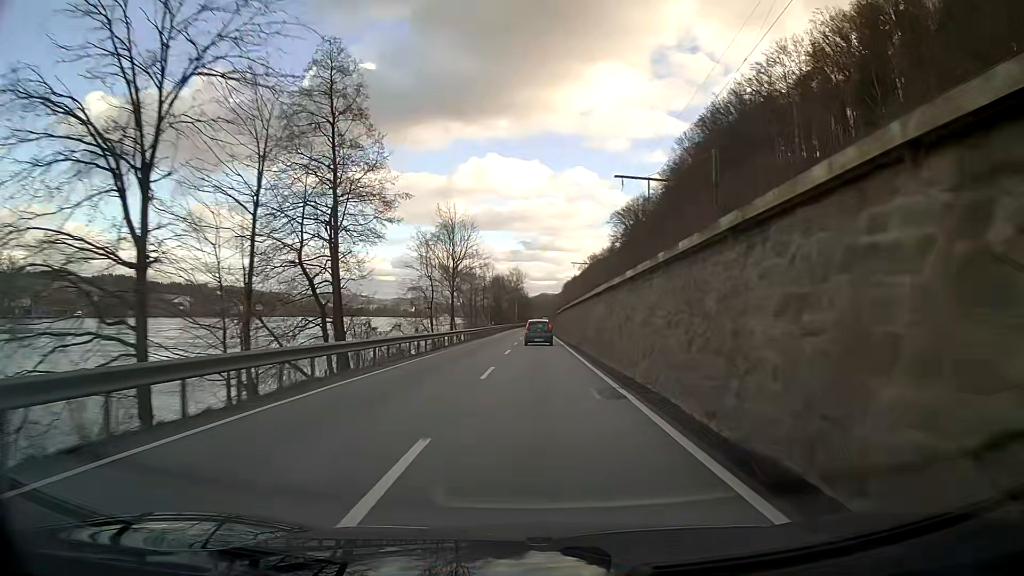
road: primary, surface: asphalt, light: Day
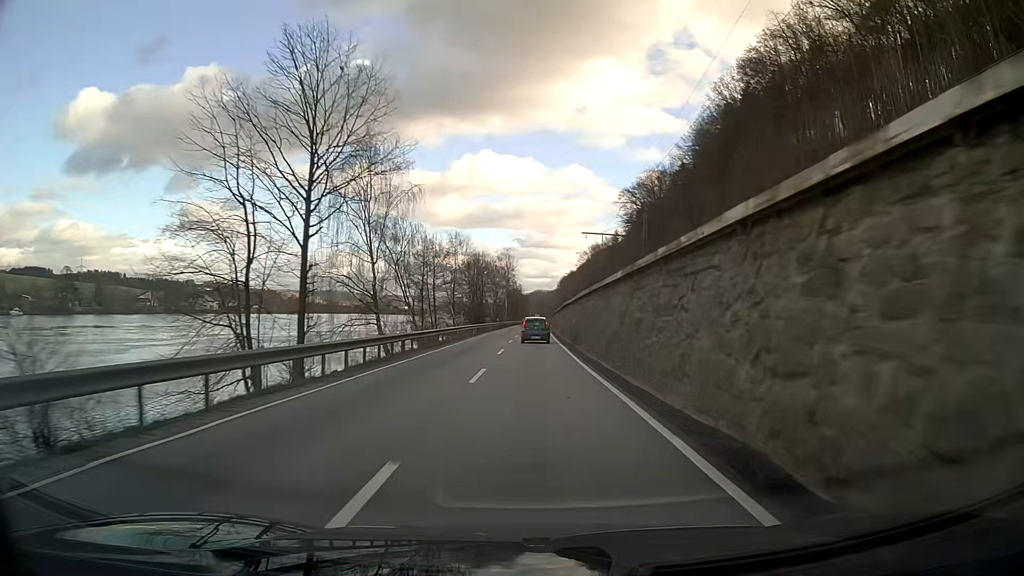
(0.0, +37.3) m; 0°
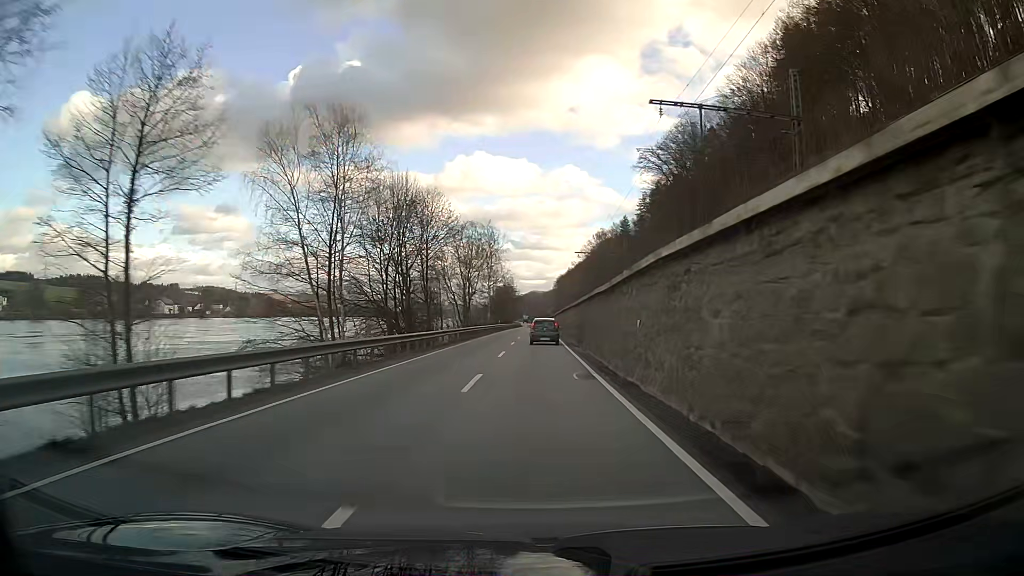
(+0.3, +49.4) m; +1°
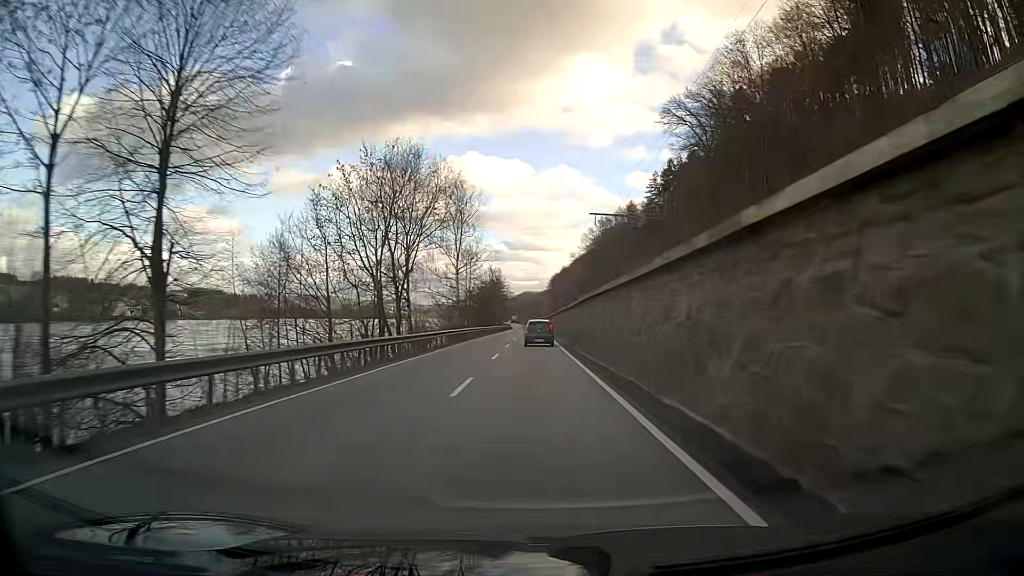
(+0.2, +36.7) m; 0°
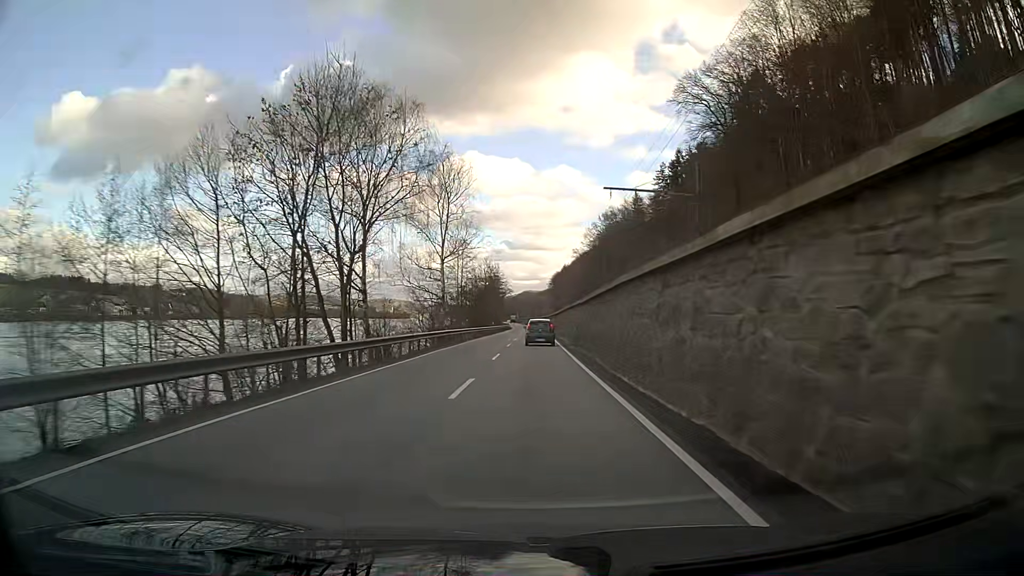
(0.0, +12.2) m; 0°
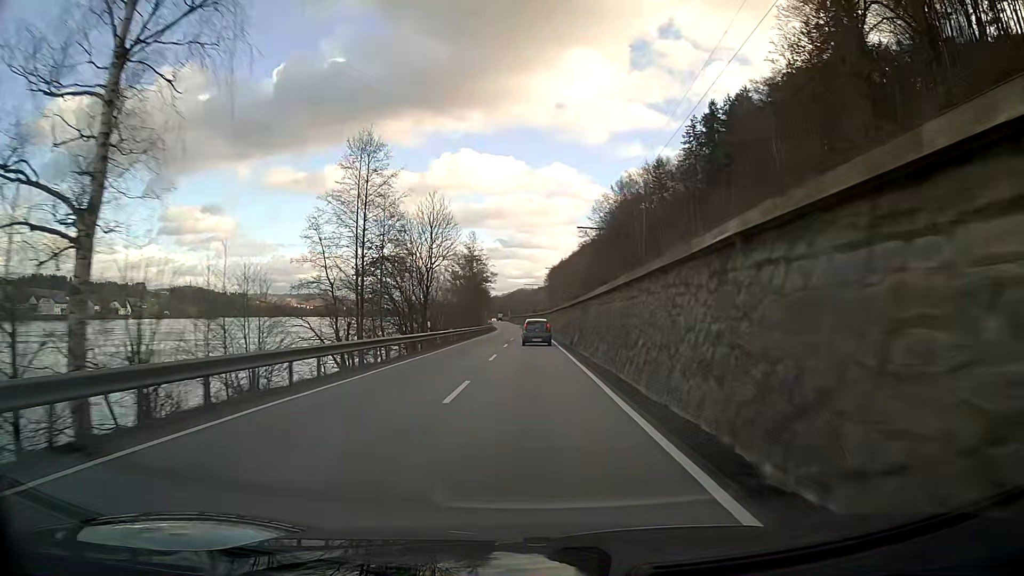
(-0.1, +48.4) m; 0°
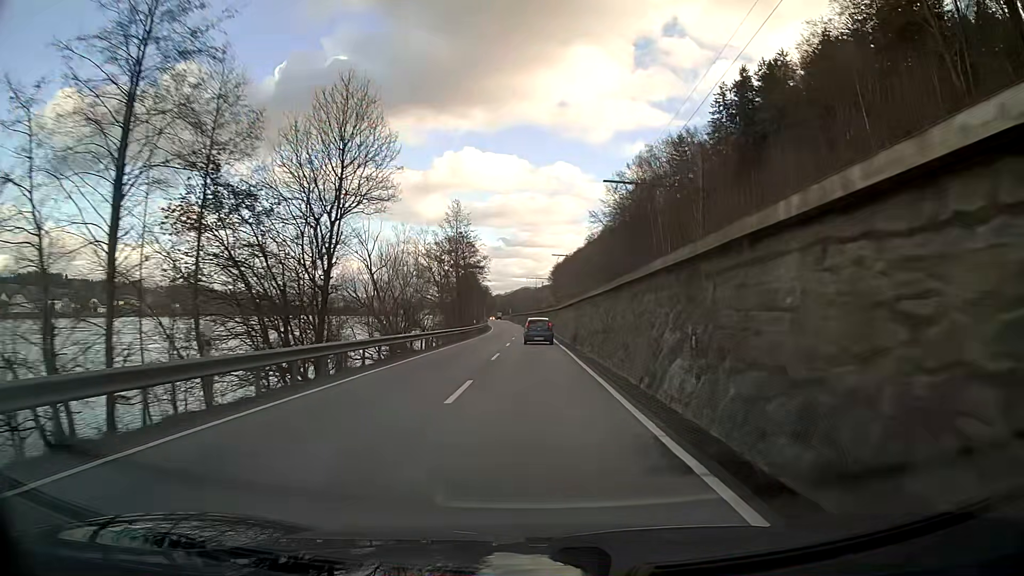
(+0.1, +24.1) m; 0°
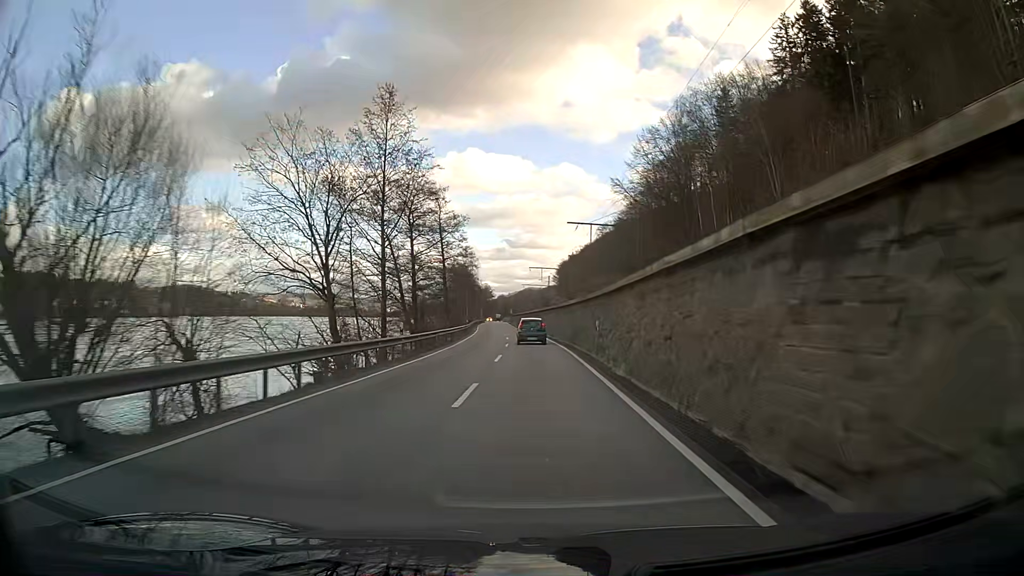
(-0.1, +36.2) m; 0°
